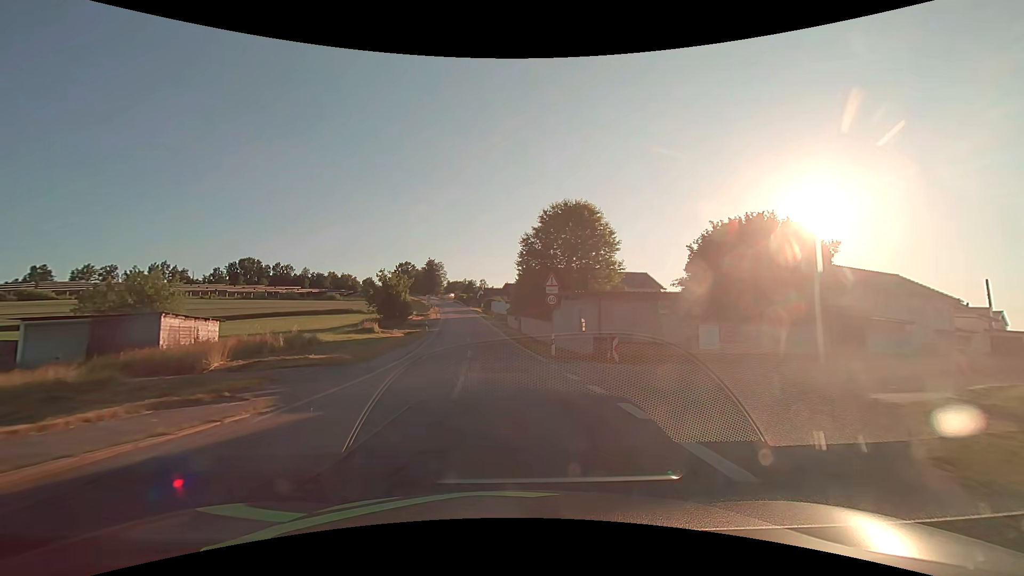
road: tertiary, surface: asphalt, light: Day
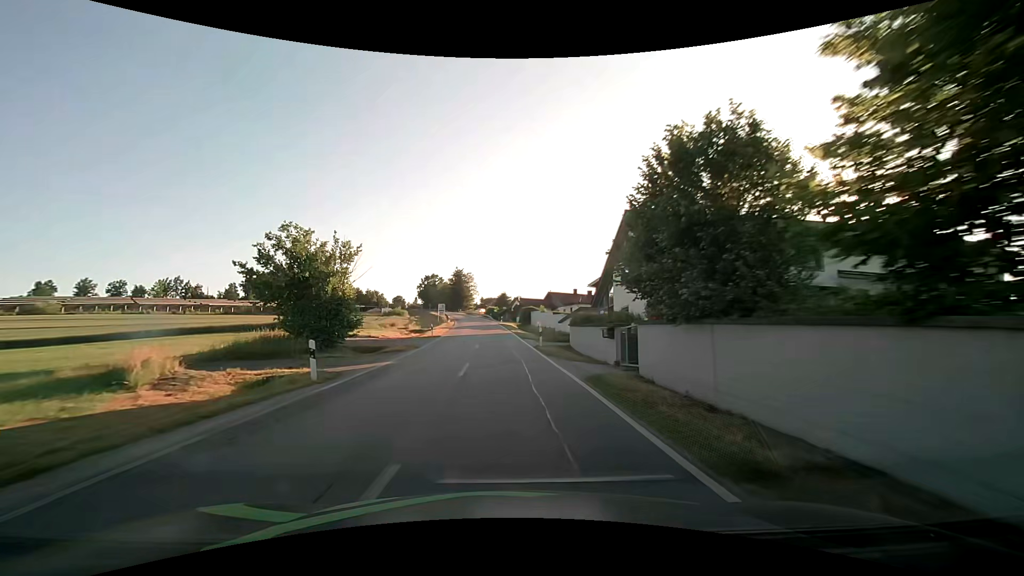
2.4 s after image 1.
(-1.5, +33.2) m; -4°
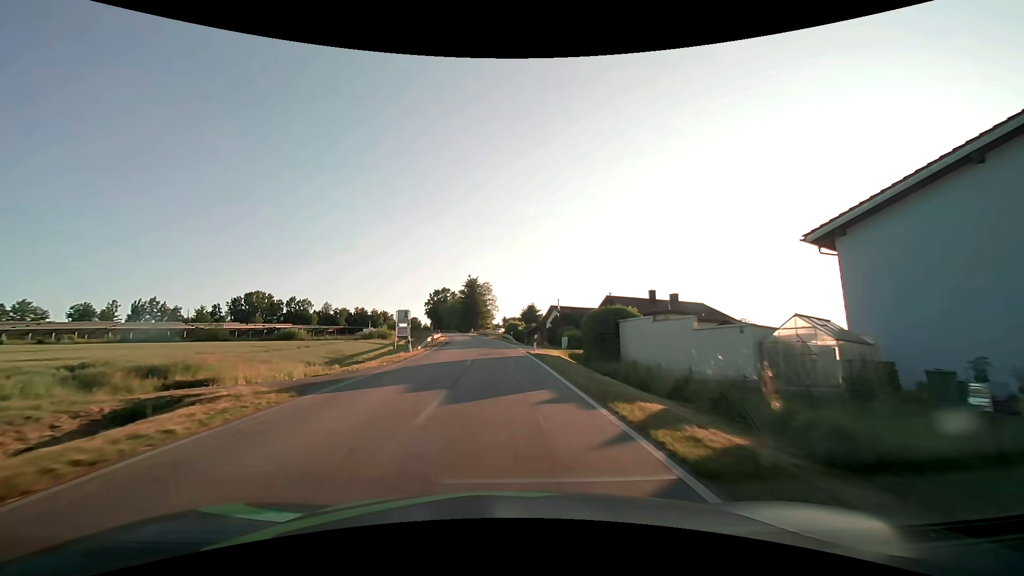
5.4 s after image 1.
(-1.3, +42.4) m; -3°
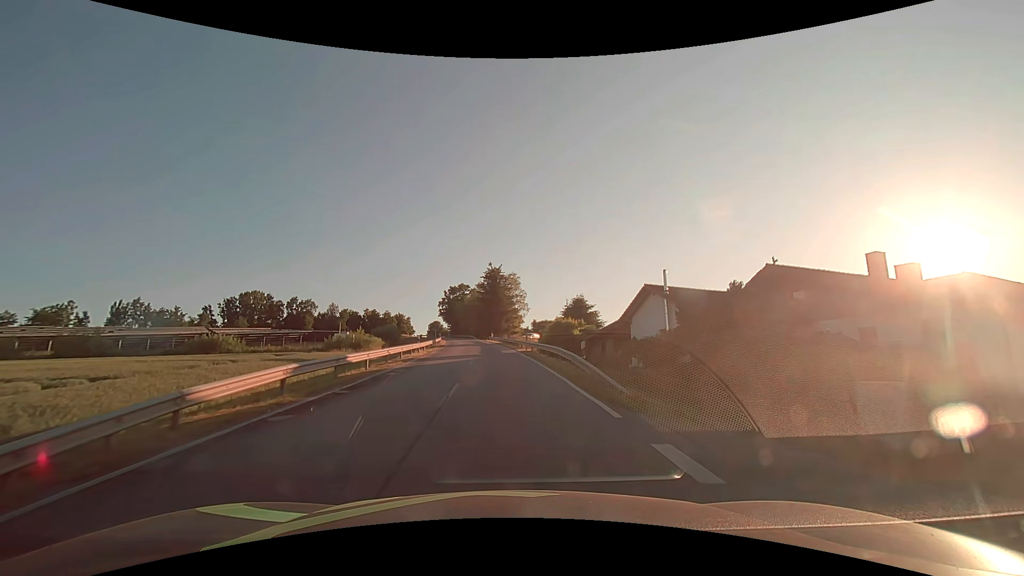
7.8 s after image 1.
(-1.0, +34.8) m; -3°
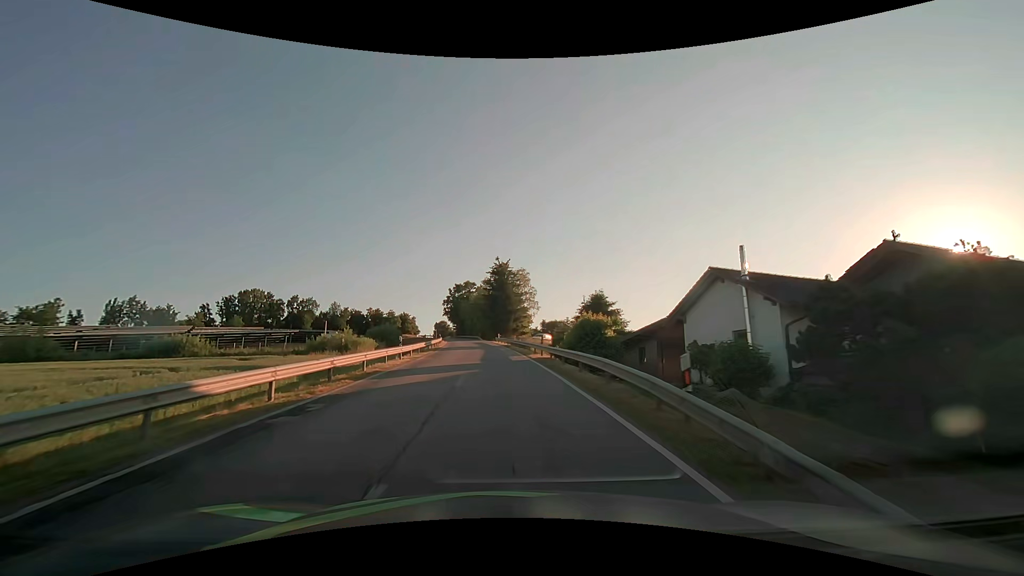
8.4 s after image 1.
(-0.1, +8.8) m; -1°
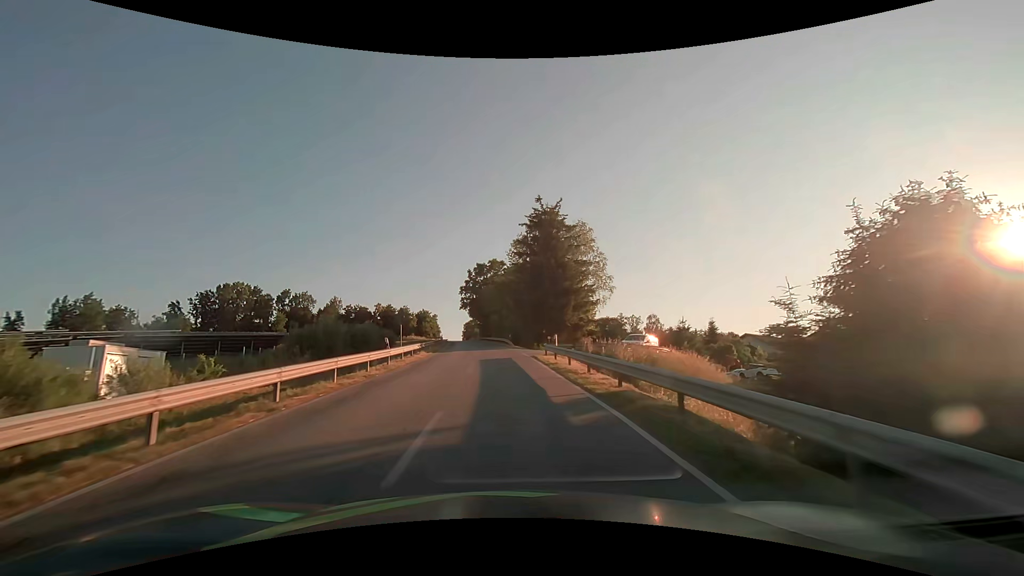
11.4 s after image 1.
(-1.7, +44.8) m; -4°
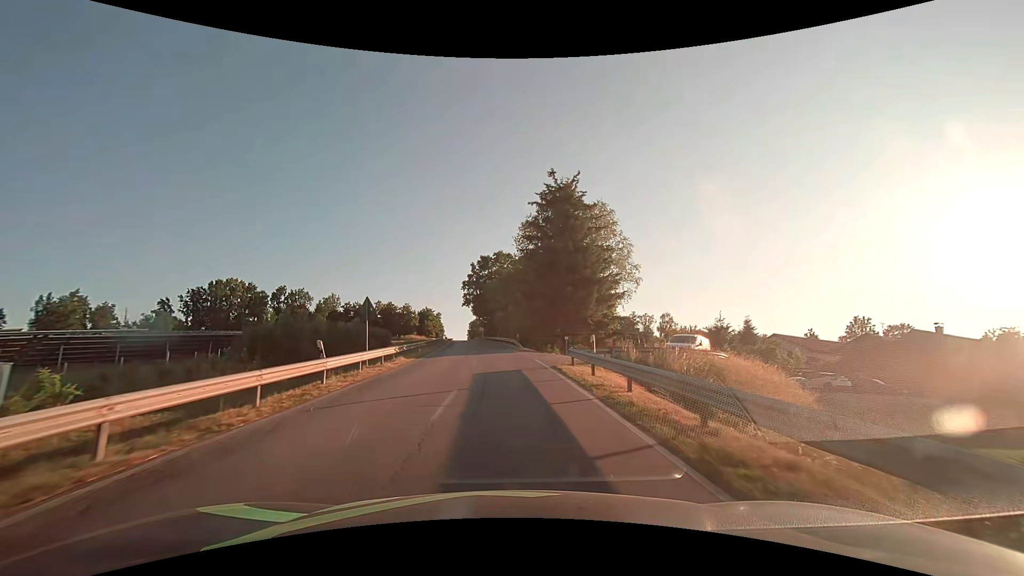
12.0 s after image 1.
(-0.1, +9.1) m; -1°
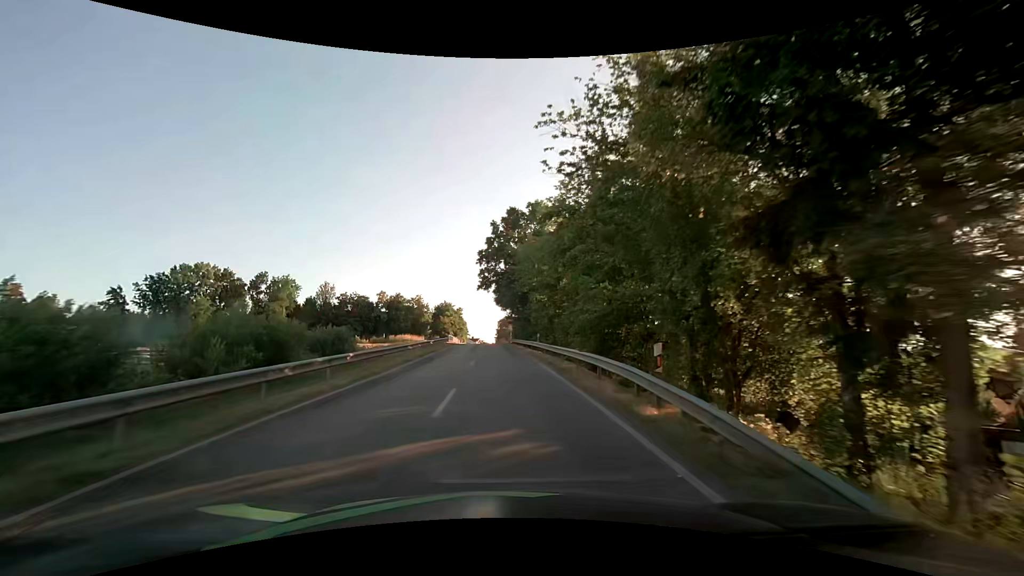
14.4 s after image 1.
(-1.3, +36.4) m; -4°
(0, +10) (0, +20) (-1, +30) (-1, +40) (-1, +50) (-2, +60) (-2, +70) (-3, +80) (-3, +90) (-4, +100) m
